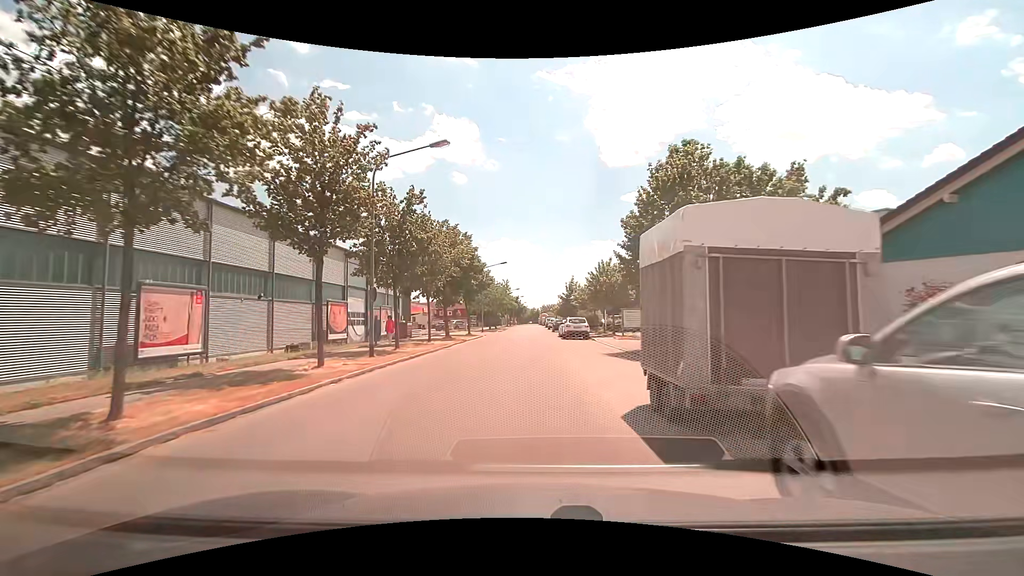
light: Day
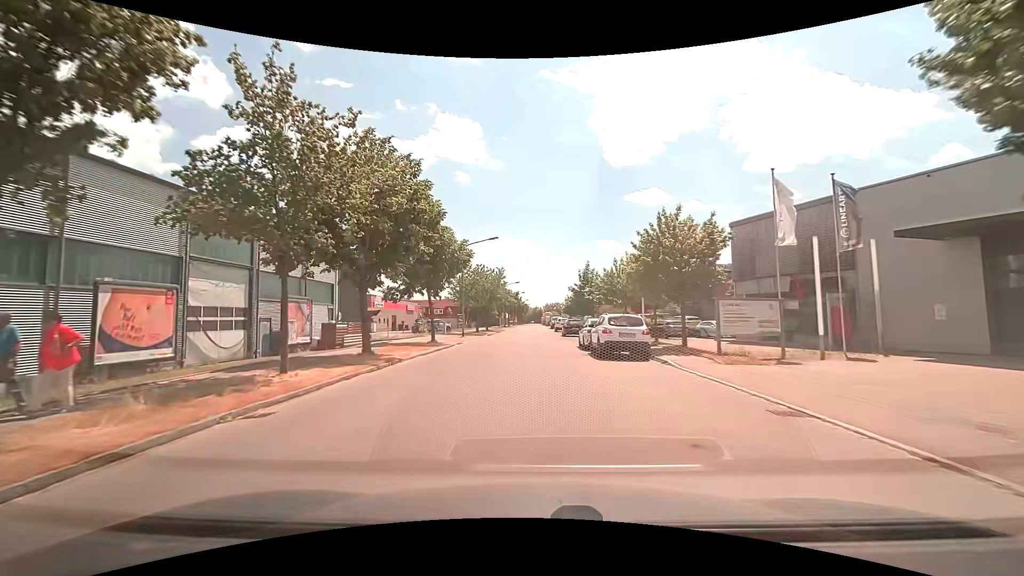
(0.0, +18.3) m; 0°
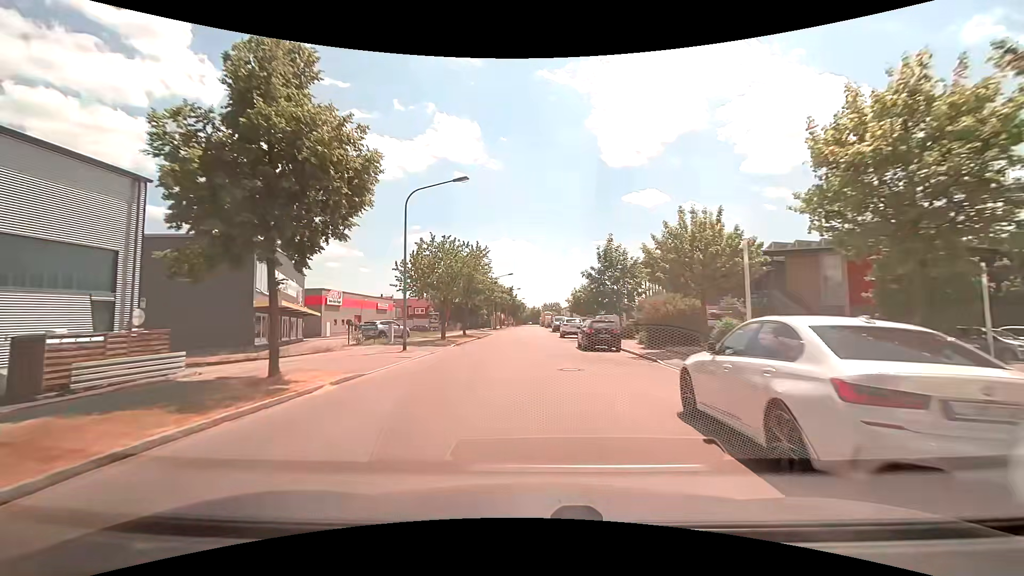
(-0.1, +18.5) m; 0°
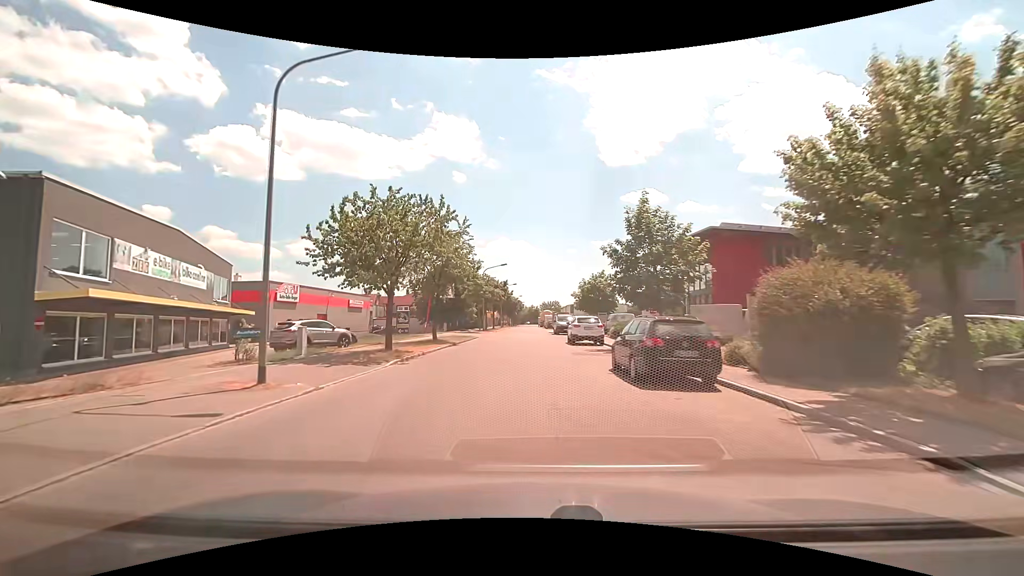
(0.0, +12.5) m; 0°
(0, +10) (0, +20) (0, +30) (0, +40) (0, +50) (0, +60) (-1, +70) (-1, +80) (-1, +90) (-1, +100) m
